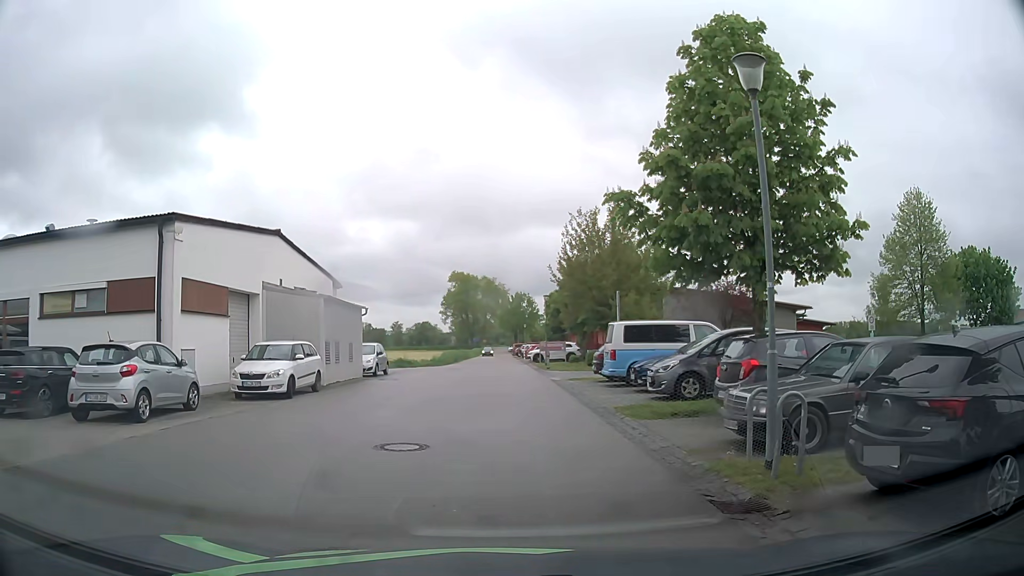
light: Day
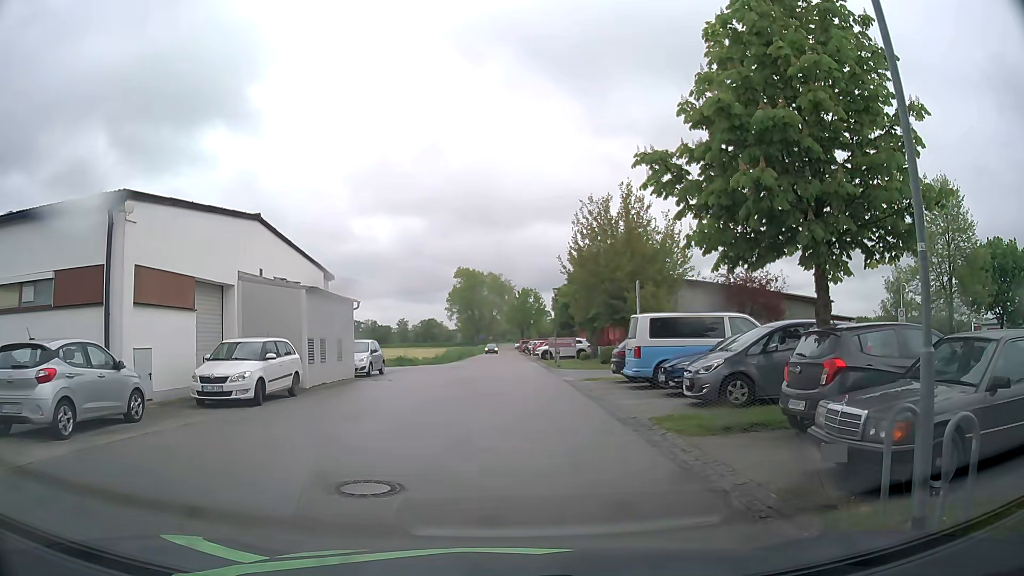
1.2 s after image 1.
(0.0, +2.8) m; -1°
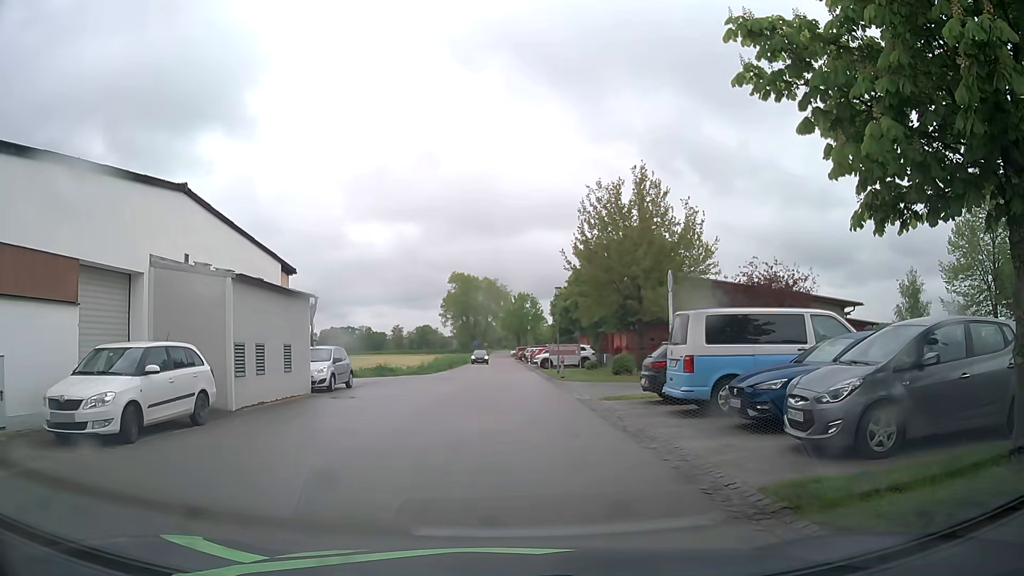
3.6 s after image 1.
(+0.1, +5.4) m; +1°
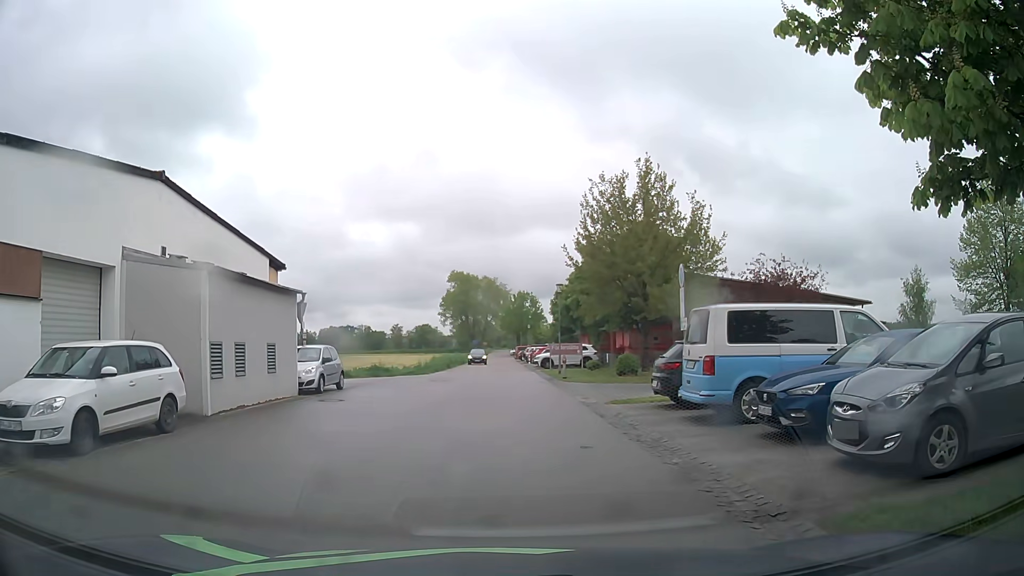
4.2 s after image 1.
(0.0, +1.3) m; +1°
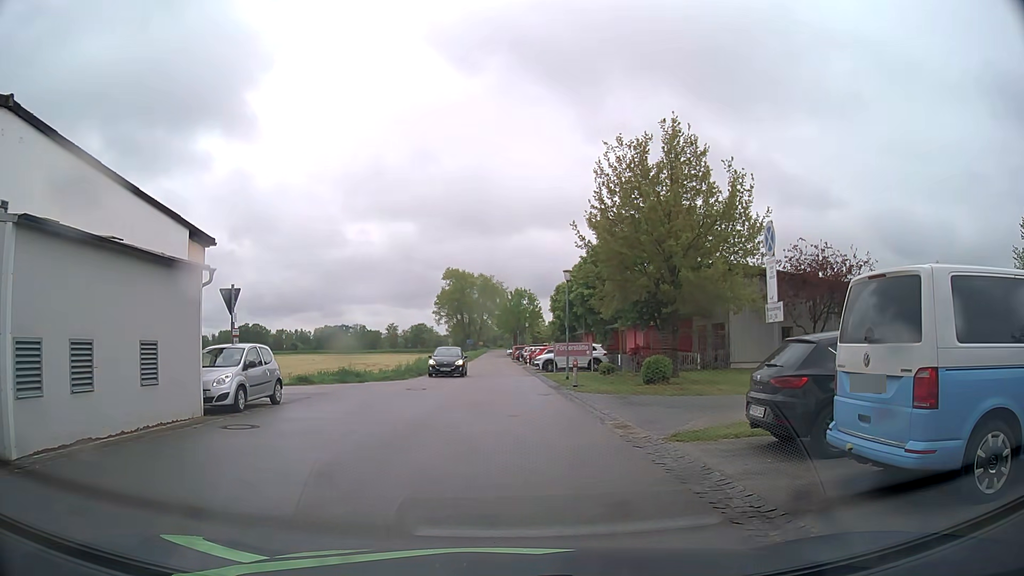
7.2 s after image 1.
(-0.1, +6.2) m; 0°
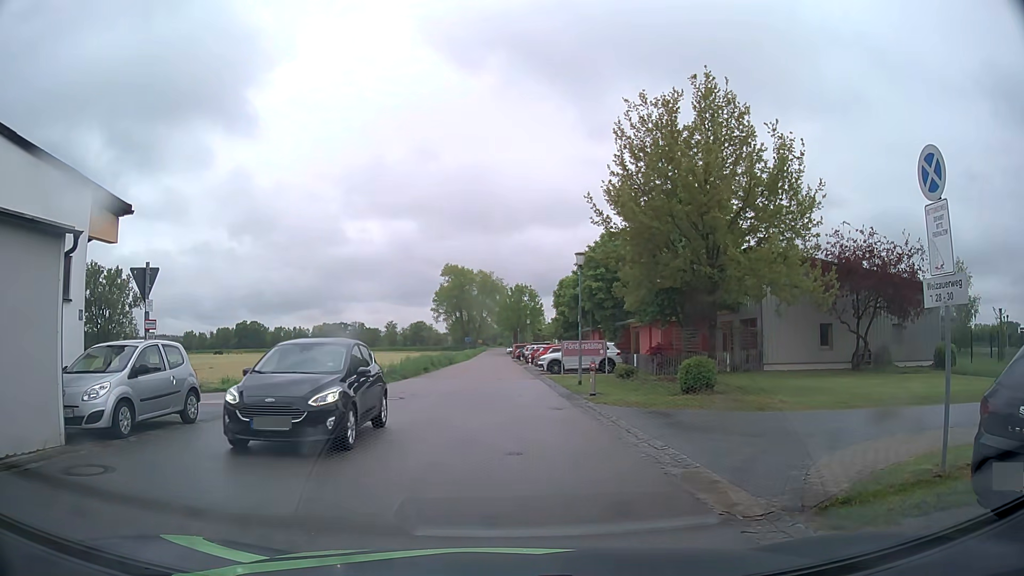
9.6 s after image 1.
(-0.1, +4.9) m; -1°
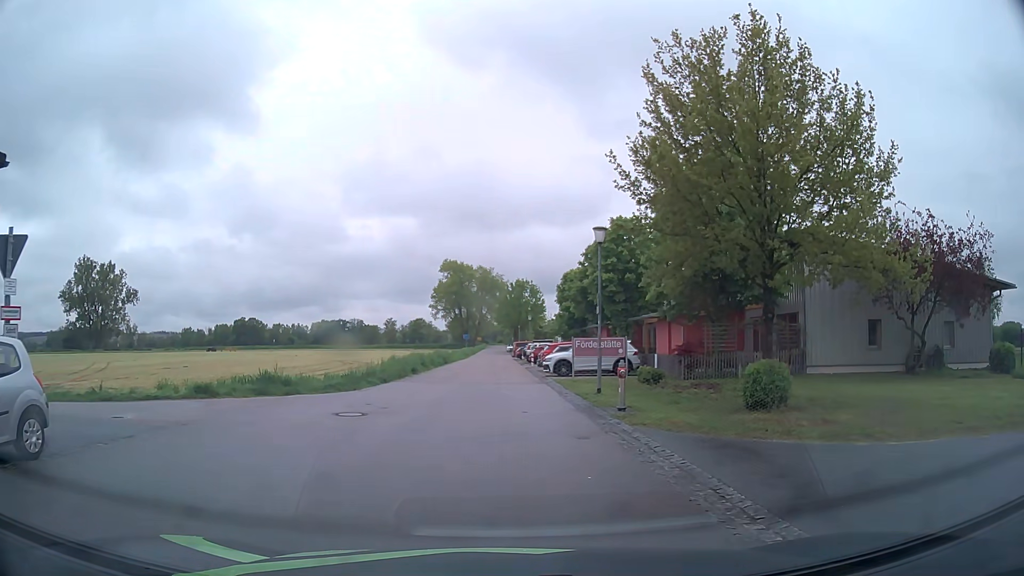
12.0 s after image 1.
(+0.1, +4.8) m; +2°
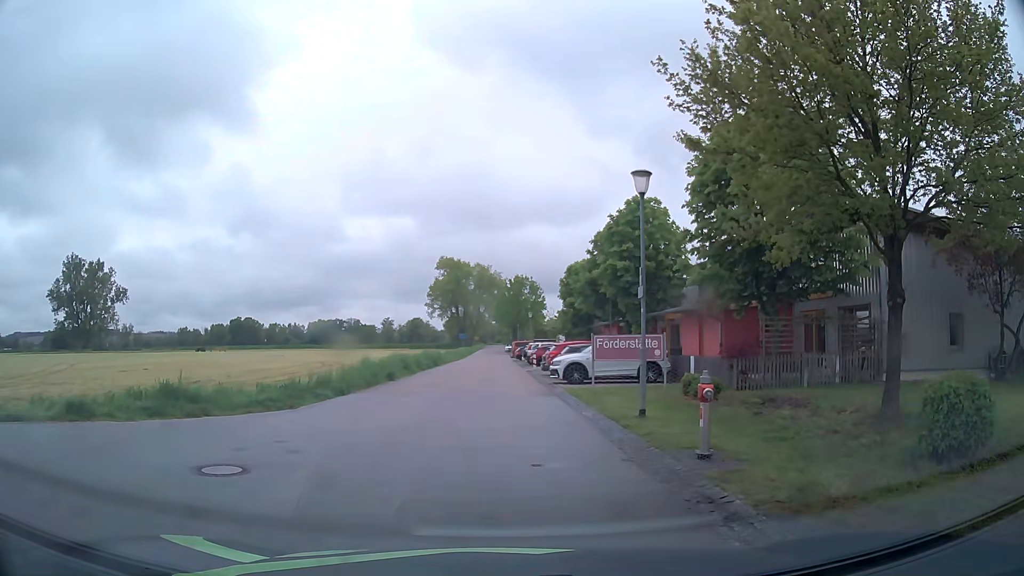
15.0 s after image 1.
(-0.1, +6.2) m; -1°
(0, +10) (0, +20) (-1, +30) (-1, +40) (-1, +50) (-1, +60) (-1, +70) (-1, +80) (-2, +90) (-2, +100) m
